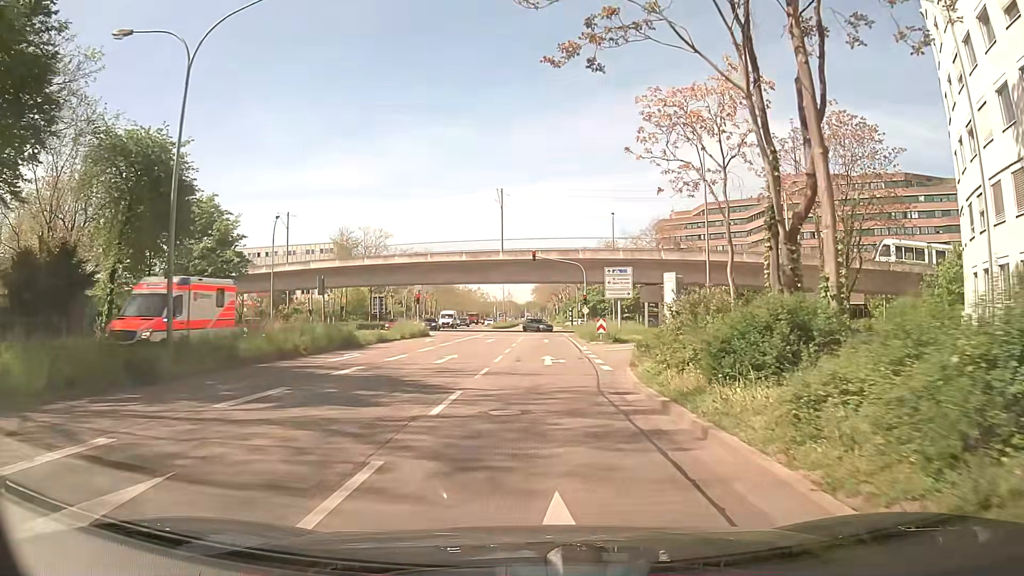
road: secondary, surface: asphalt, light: Day
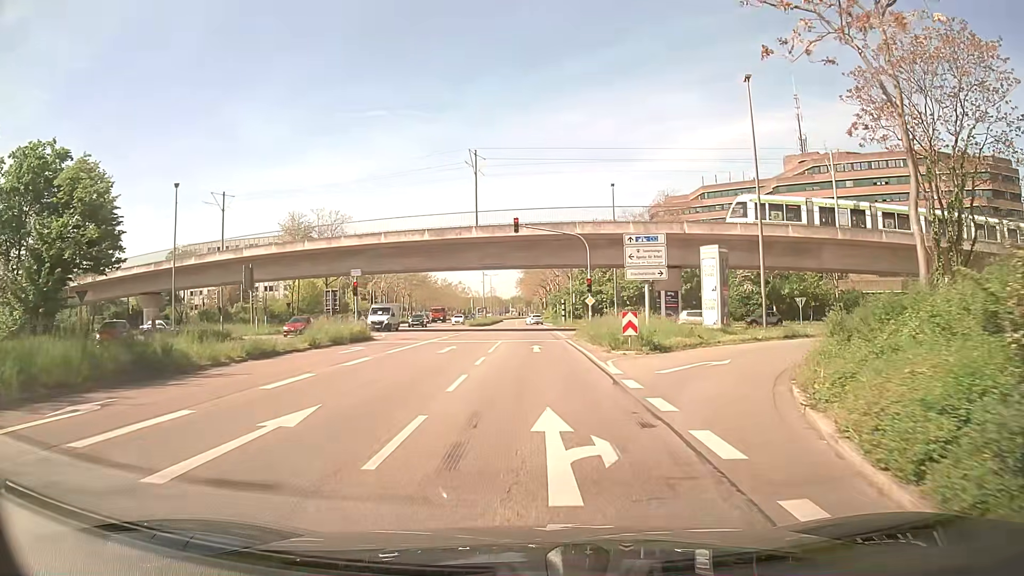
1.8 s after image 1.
(+0.4, +15.3) m; +2°
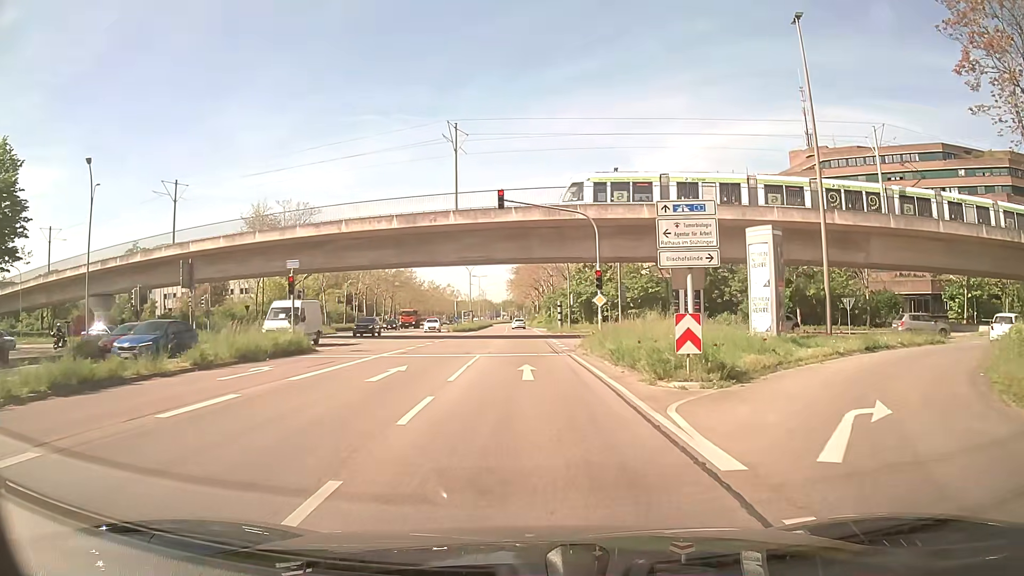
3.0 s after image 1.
(+0.1, +9.3) m; +1°
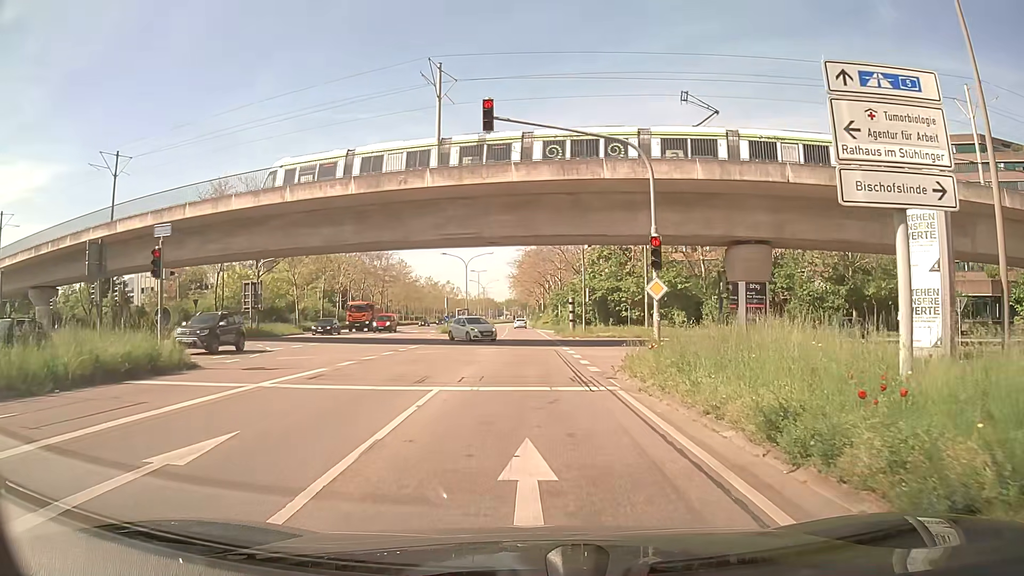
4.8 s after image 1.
(-0.1, +11.5) m; 0°
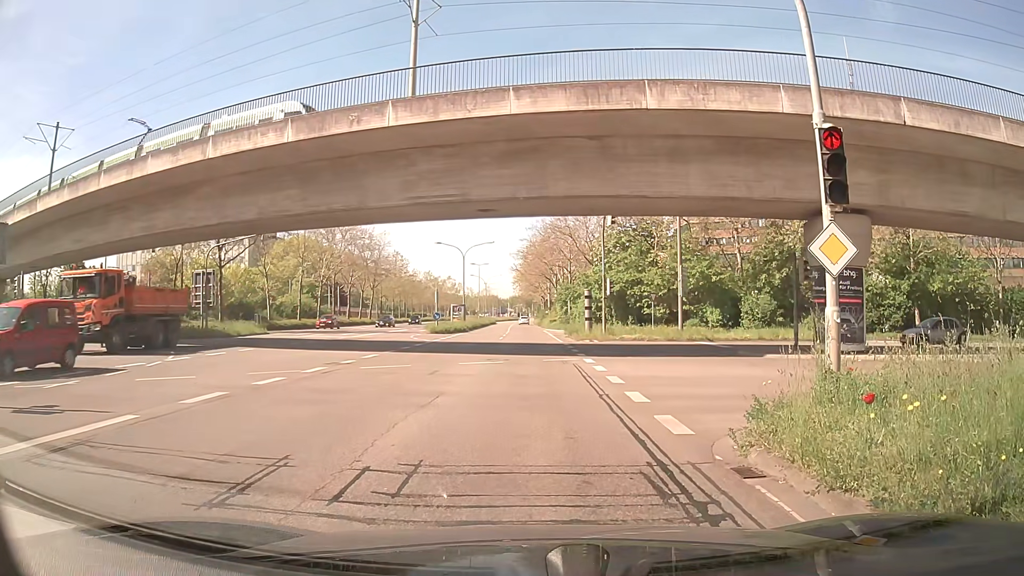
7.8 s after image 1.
(-0.1, +9.0) m; -1°
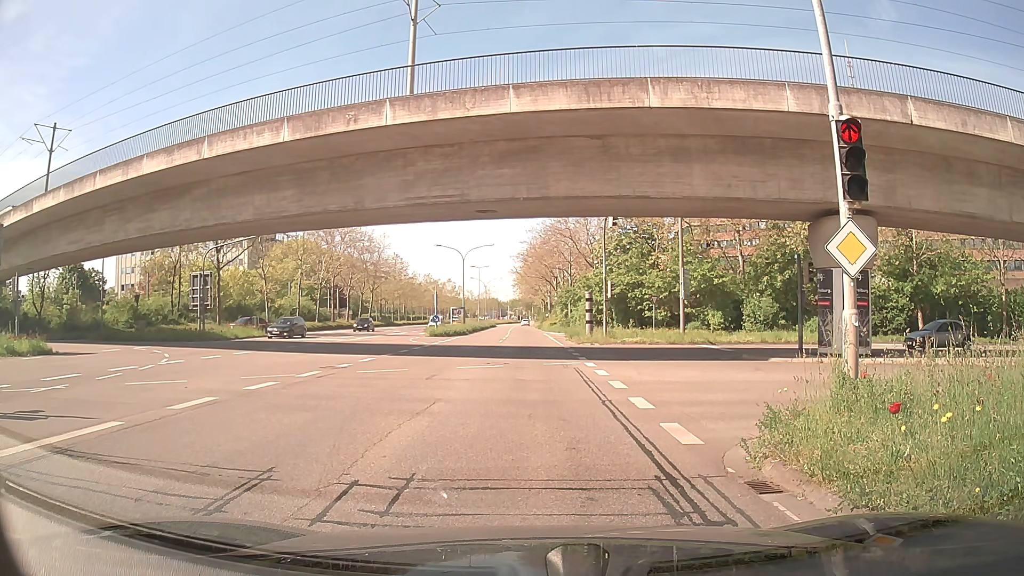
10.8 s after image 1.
(0.0, +0.5) m; 0°
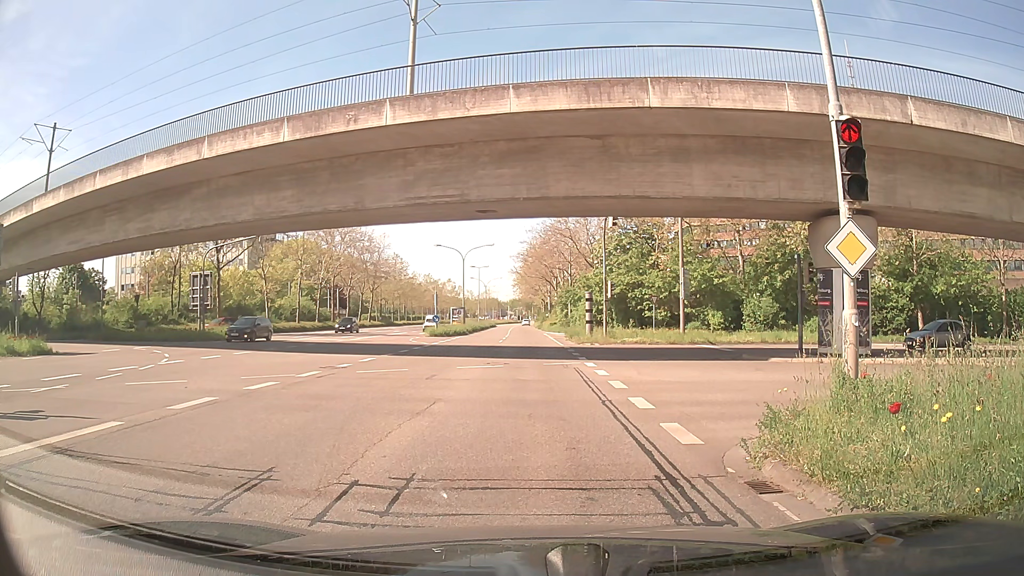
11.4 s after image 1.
(0.0, 0.0) m; 0°
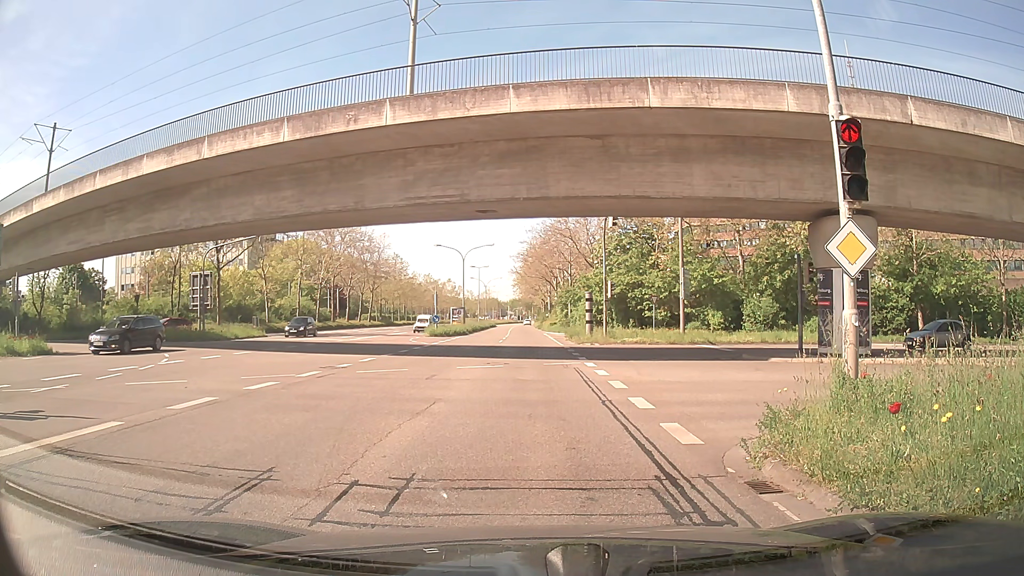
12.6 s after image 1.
(0.0, 0.0) m; 0°
